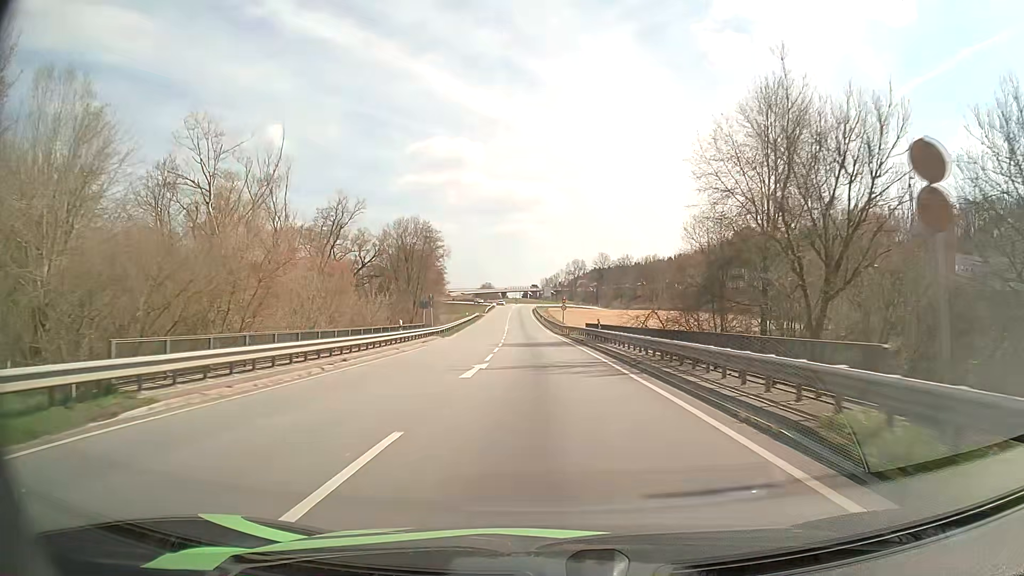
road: primary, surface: asphalt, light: Day
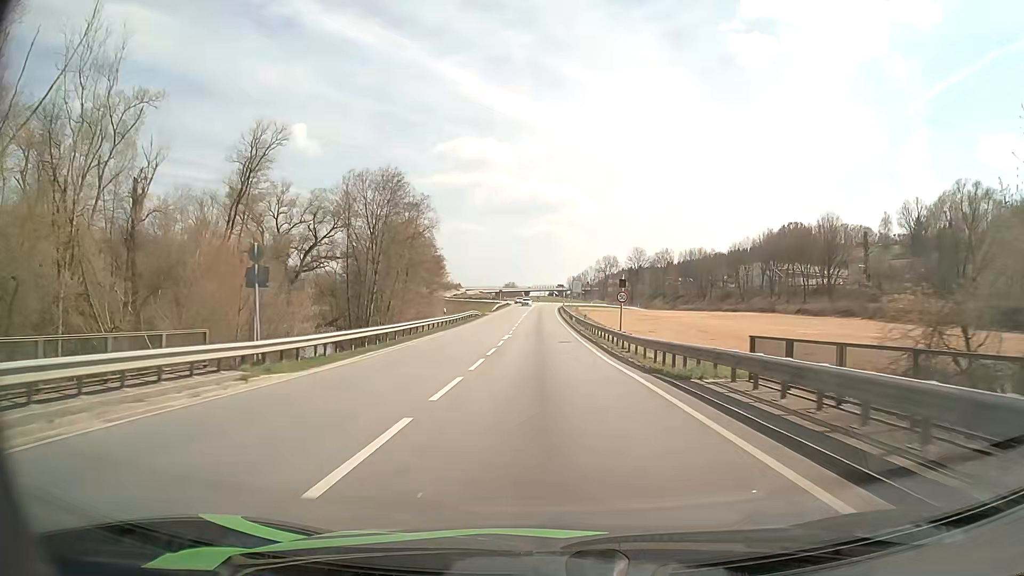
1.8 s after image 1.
(-0.7, +35.6) m; -2°
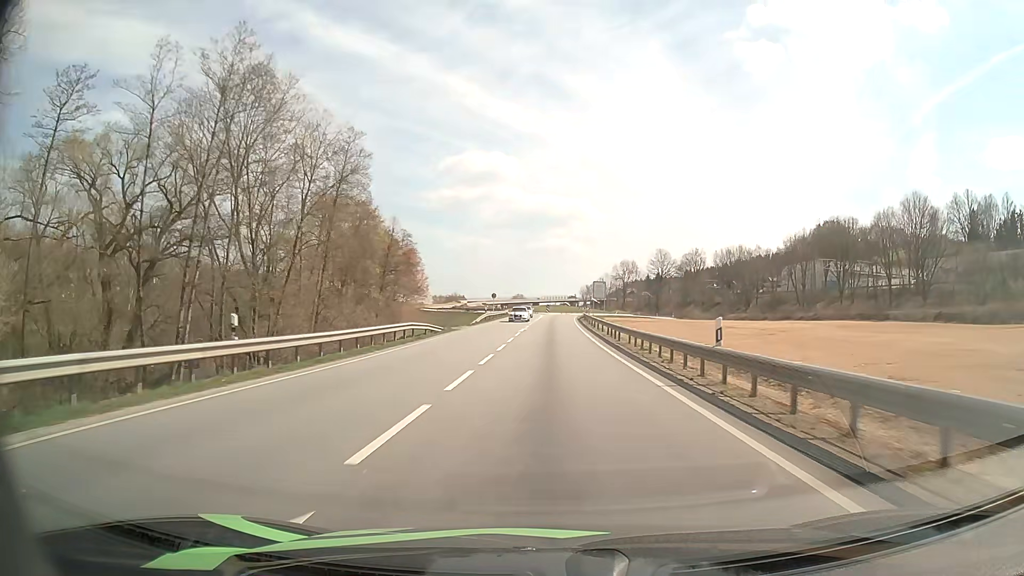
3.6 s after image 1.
(-0.3, +35.2) m; -1°
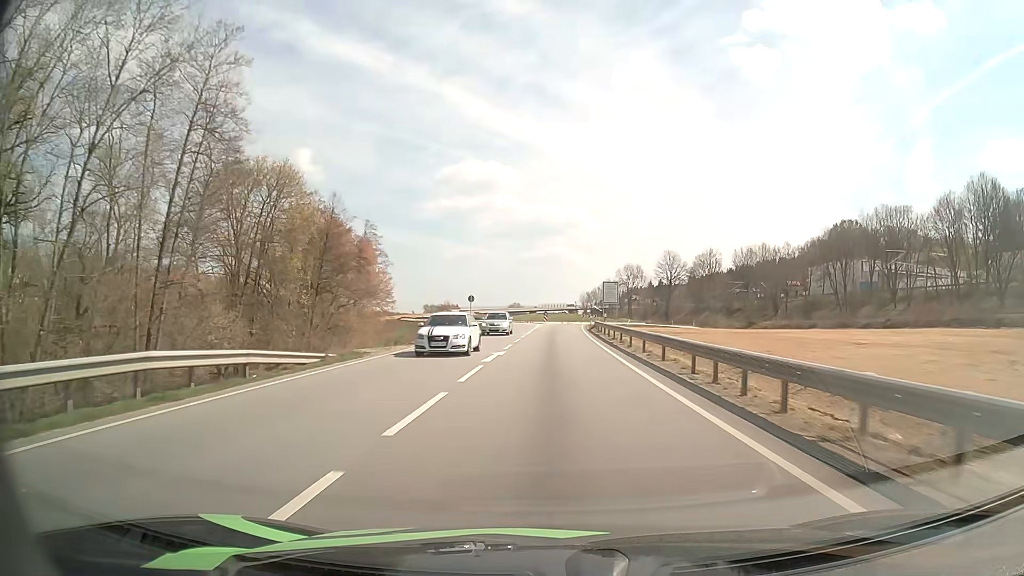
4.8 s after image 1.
(0.0, +22.3) m; 0°
(0, +10) (0, +20) (0, +30) (0, +40) (0, +50) (+1, +60) (+1, +70) (+2, +80) (+4, +90) (+7, +99) m
